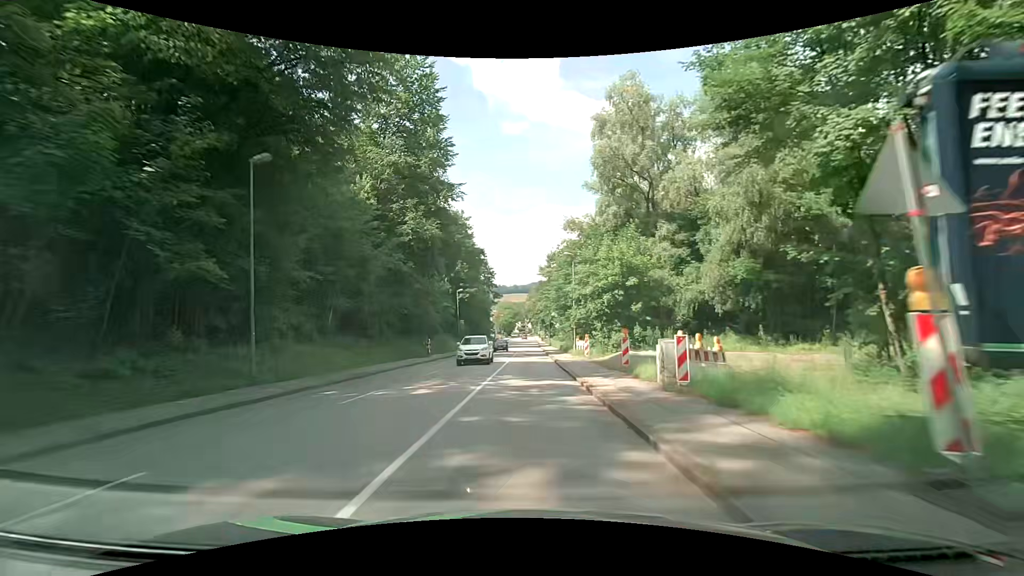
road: tertiary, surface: asphalt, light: Day
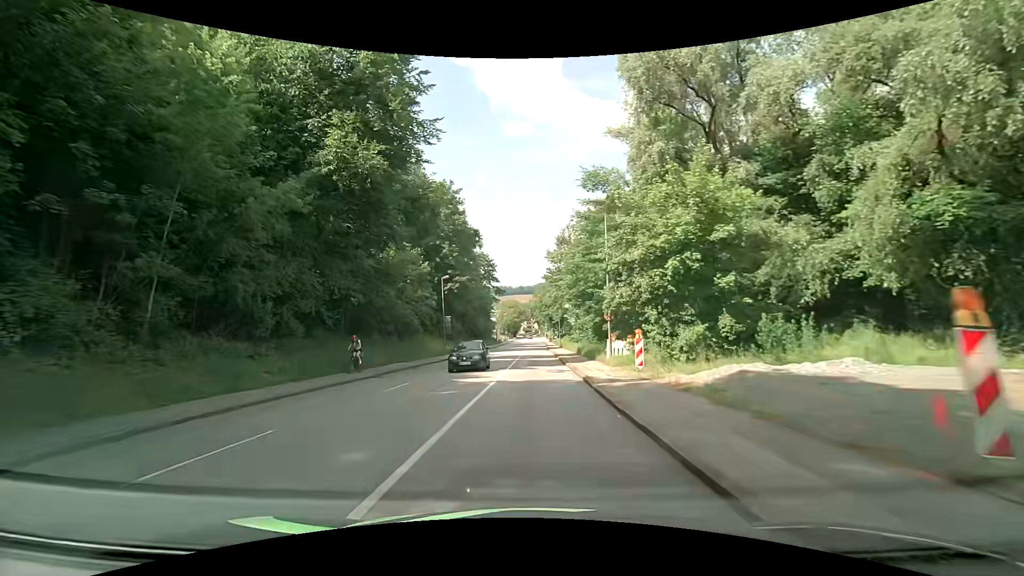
(+0.1, +15.4) m; -1°
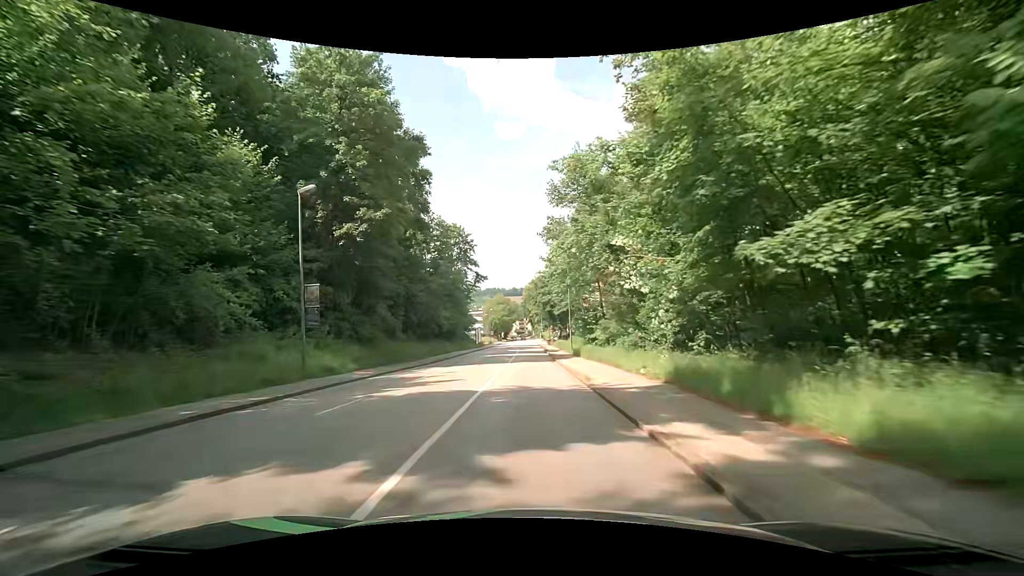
(+0.5, +31.2) m; +2°
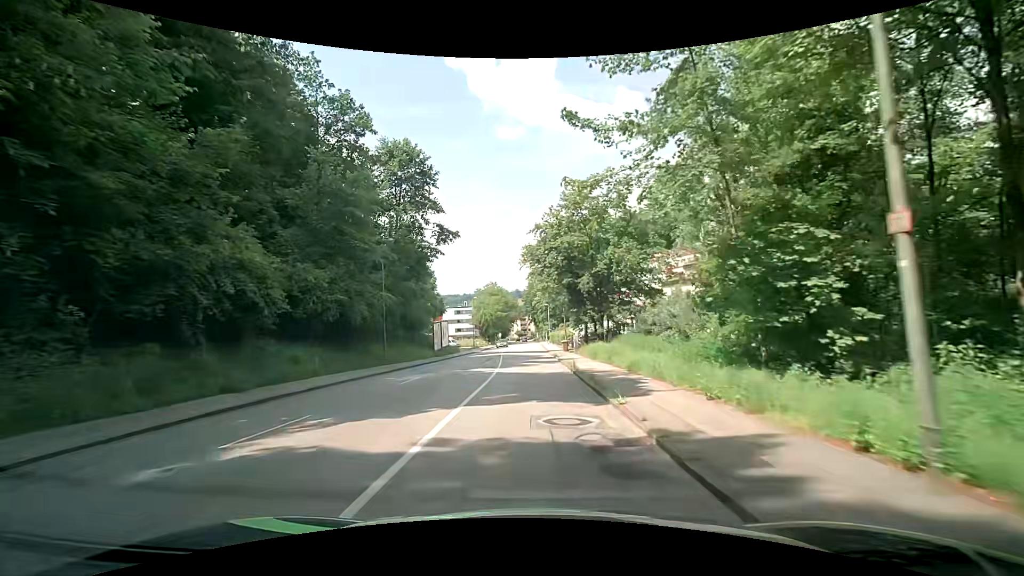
(-0.5, +38.9) m; -1°
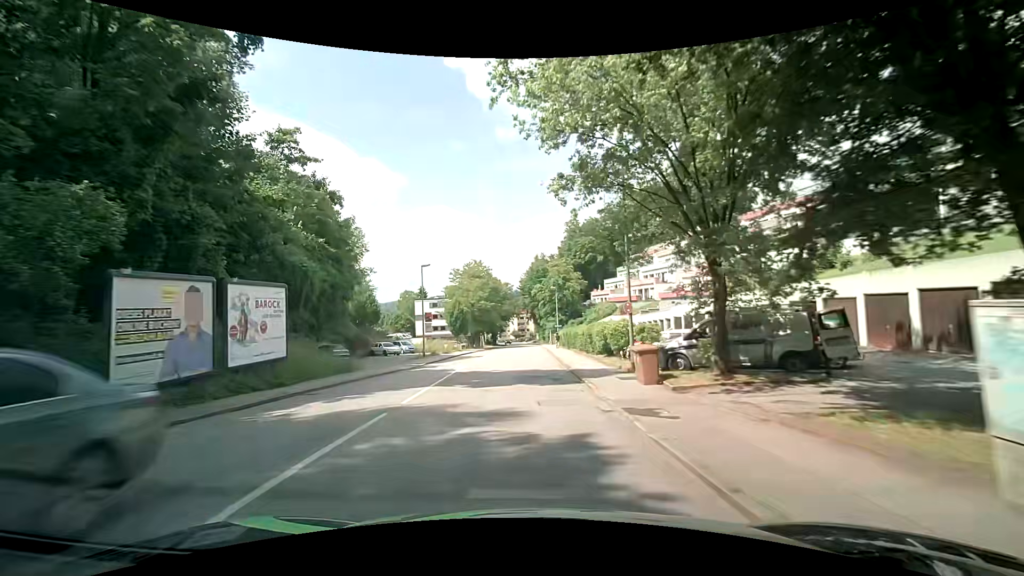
(-0.1, +36.3) m; 0°
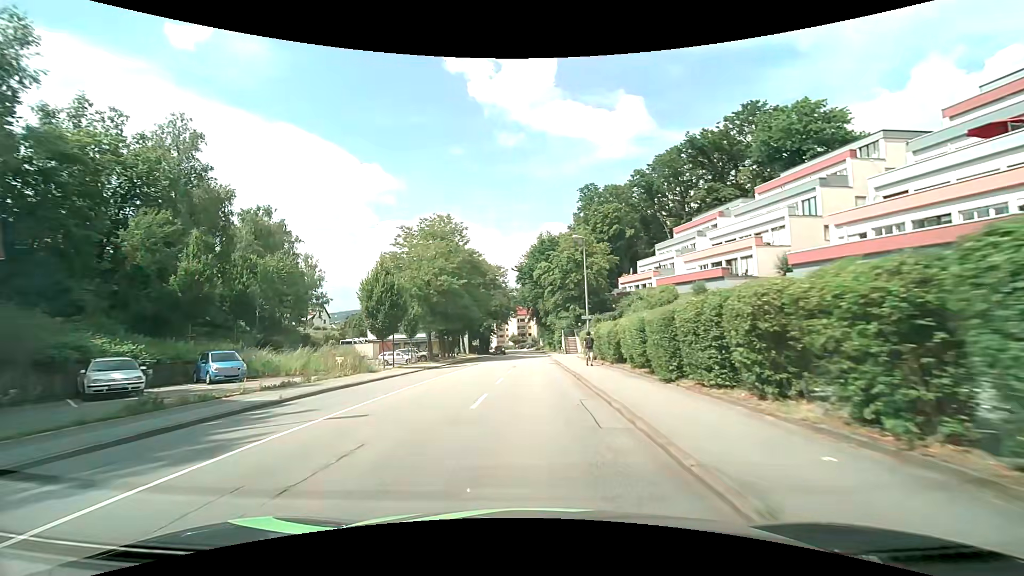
(+0.4, +35.7) m; 0°
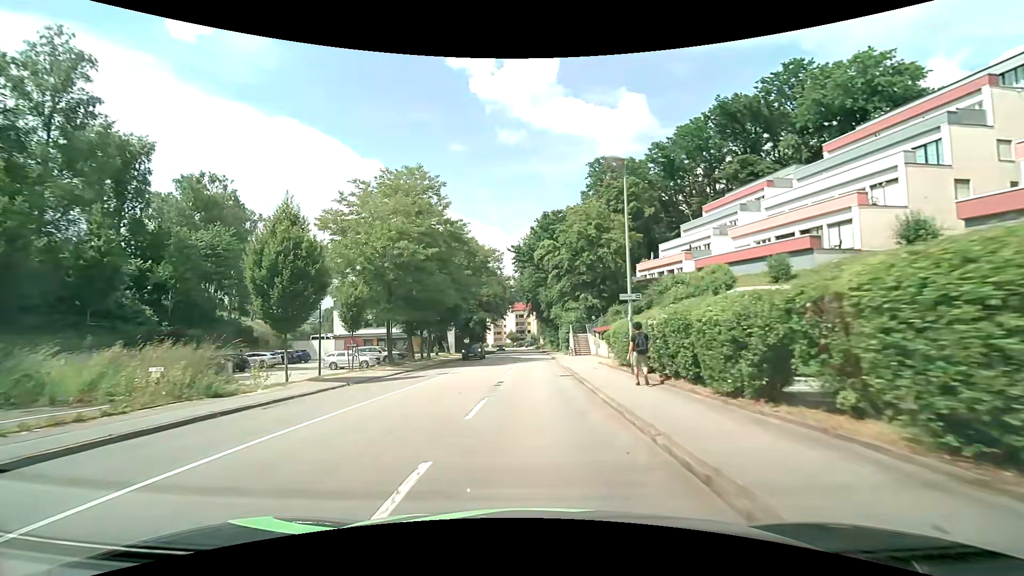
(0.0, +14.0) m; 0°
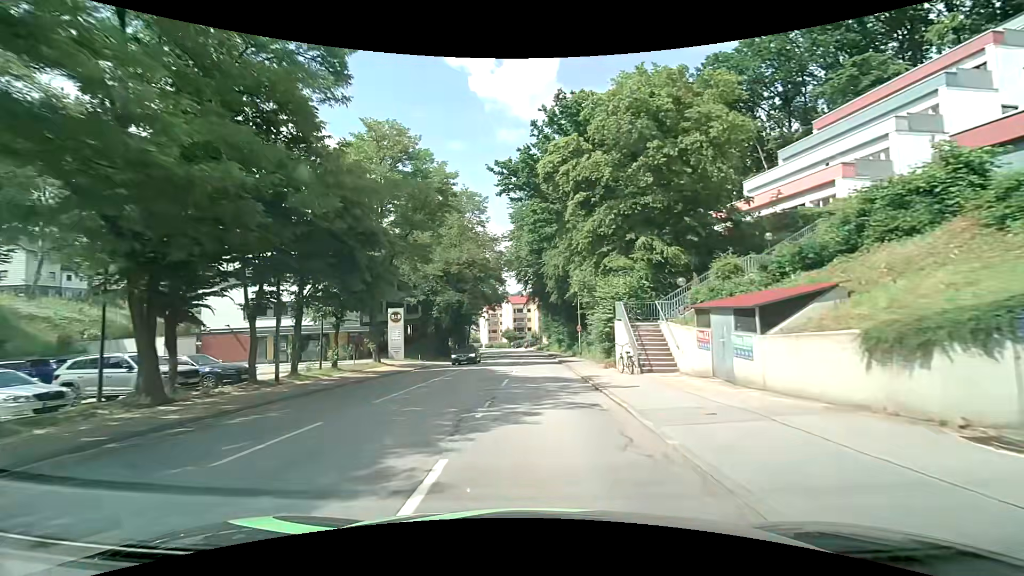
(-0.1, +27.6) m; 0°
(0, +10) (0, +20) (0, +30) (0, +40) (0, +50) (0, +60) (0, +70) (-1, +80) (-2, +90) (-3, +100) m
